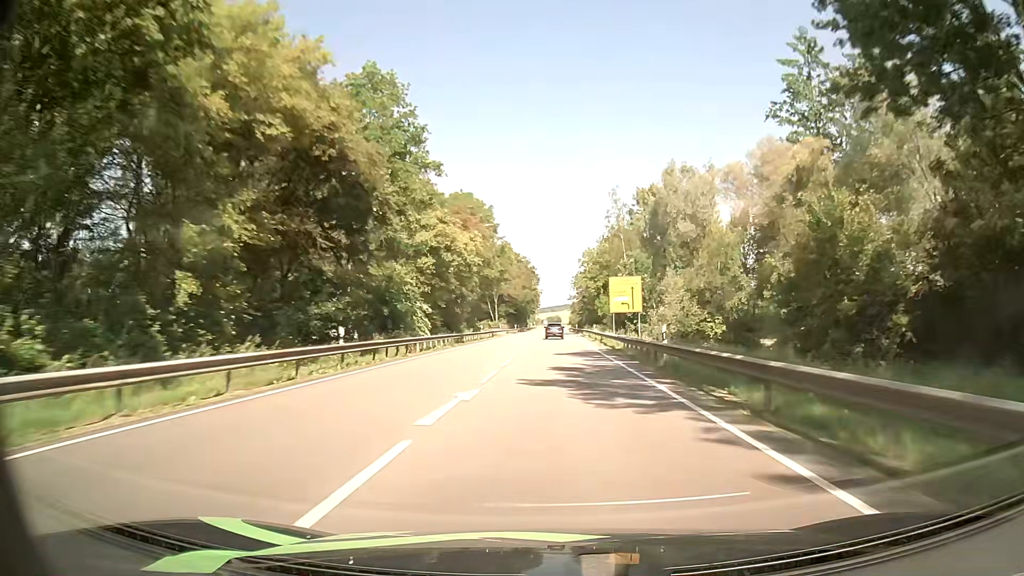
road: primary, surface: asphalt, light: Day
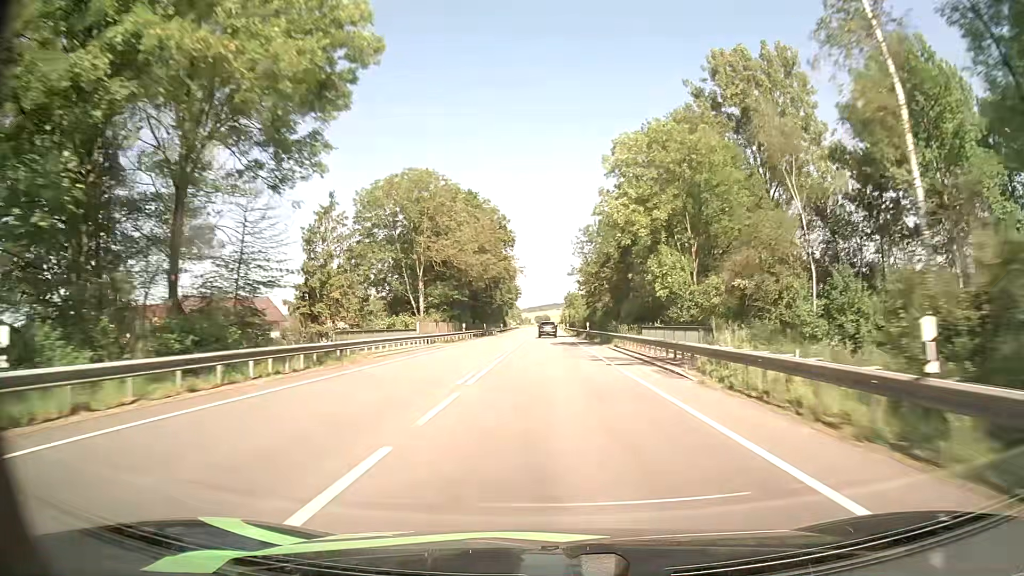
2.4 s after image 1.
(+0.7, +60.3) m; +1°
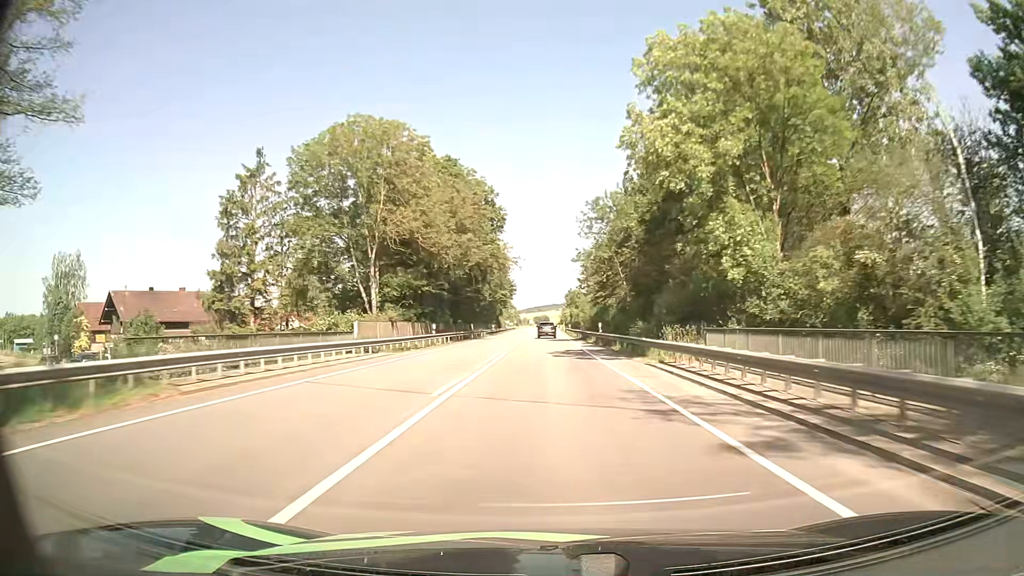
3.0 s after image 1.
(0.0, +15.0) m; 0°
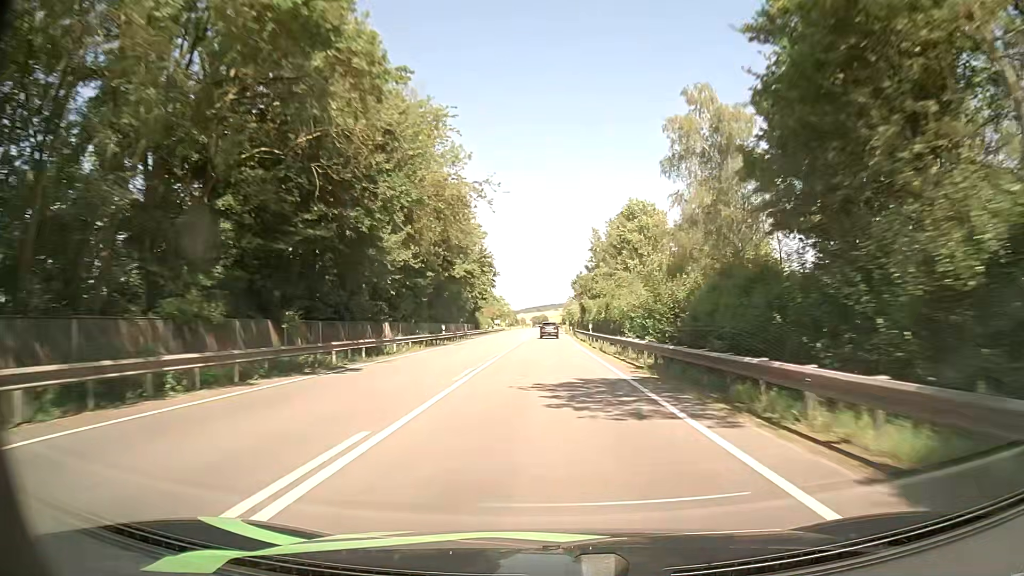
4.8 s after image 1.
(-0.2, +44.5) m; 0°
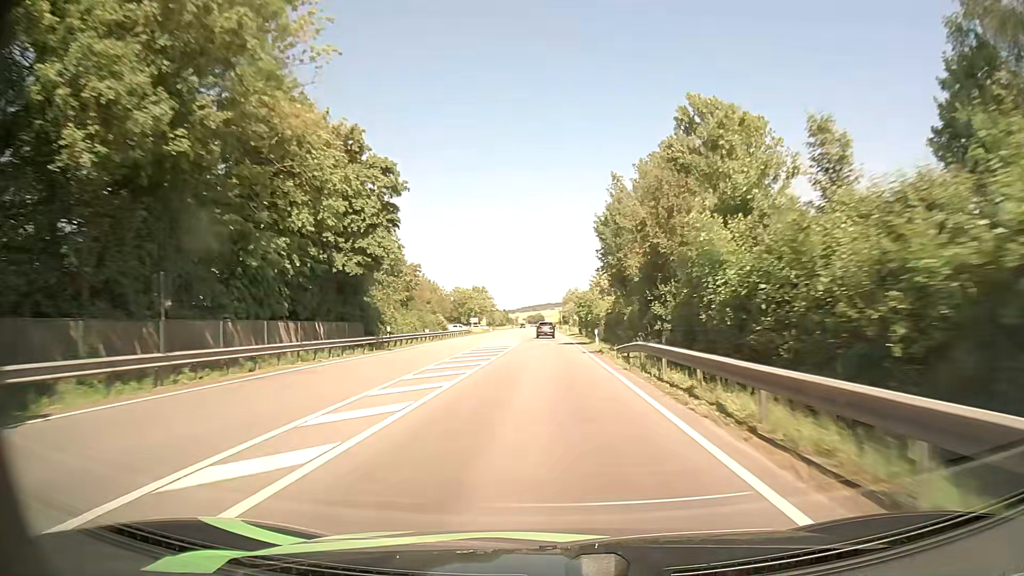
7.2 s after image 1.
(+0.4, +58.3) m; 0°
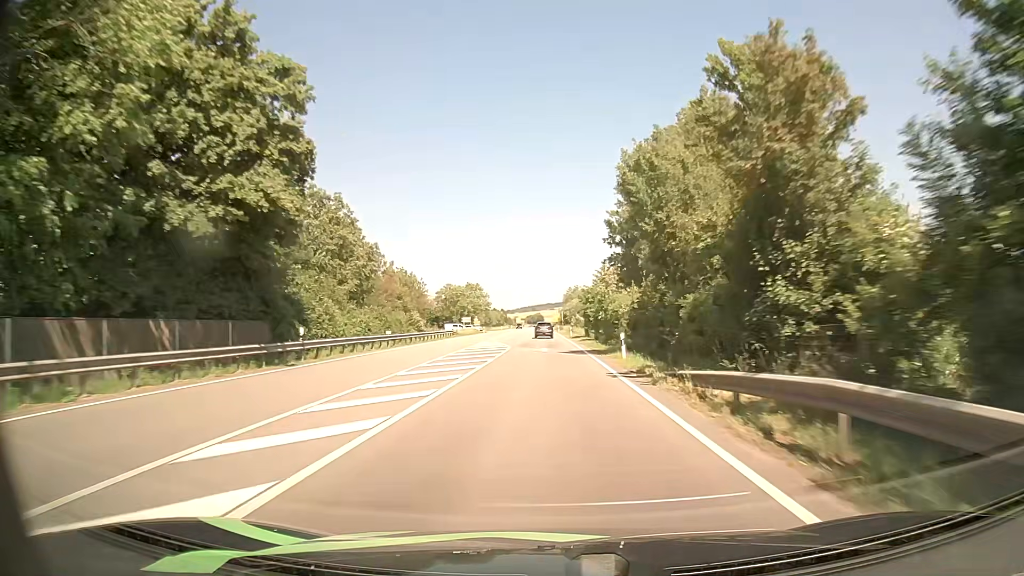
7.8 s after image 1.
(+0.1, +14.4) m; 0°
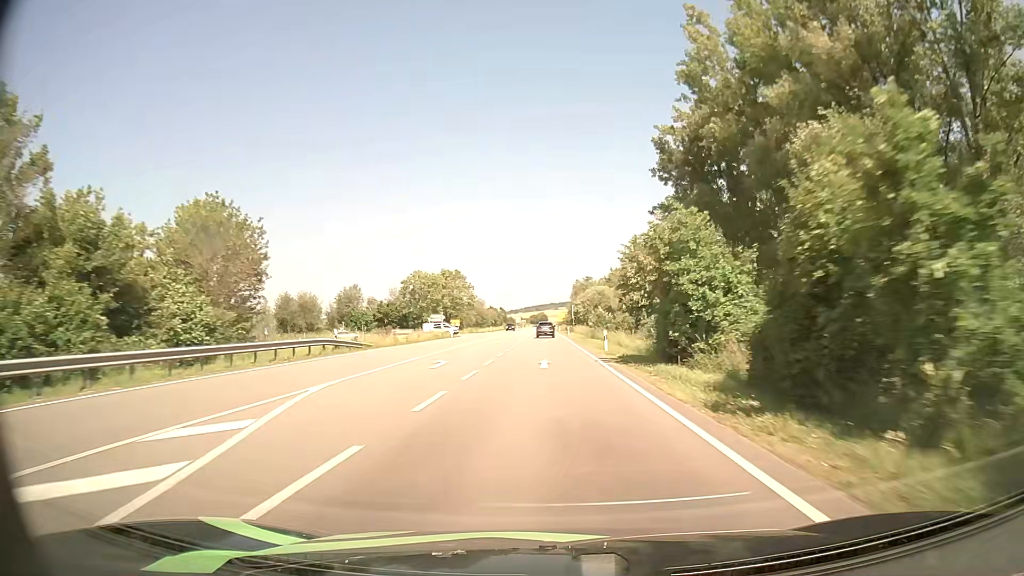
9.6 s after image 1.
(0.0, +42.9) m; 0°
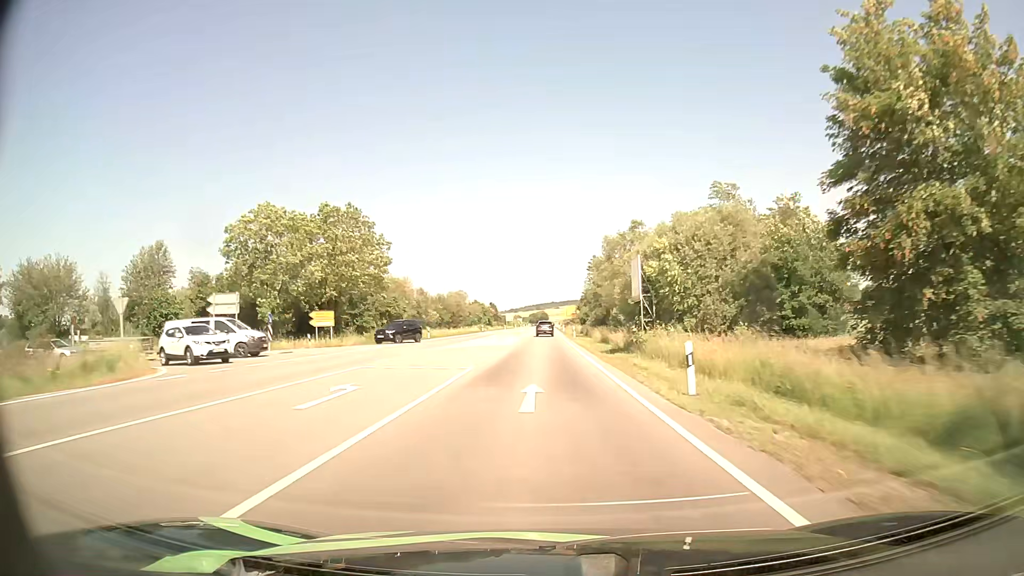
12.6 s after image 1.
(-0.2, +70.5) m; 0°
(0, +10) (0, +20) (0, +30) (0, +40) (0, +50) (-1, +60) (-1, +70) (-1, +80) (-1, +90) (-1, +100) m
